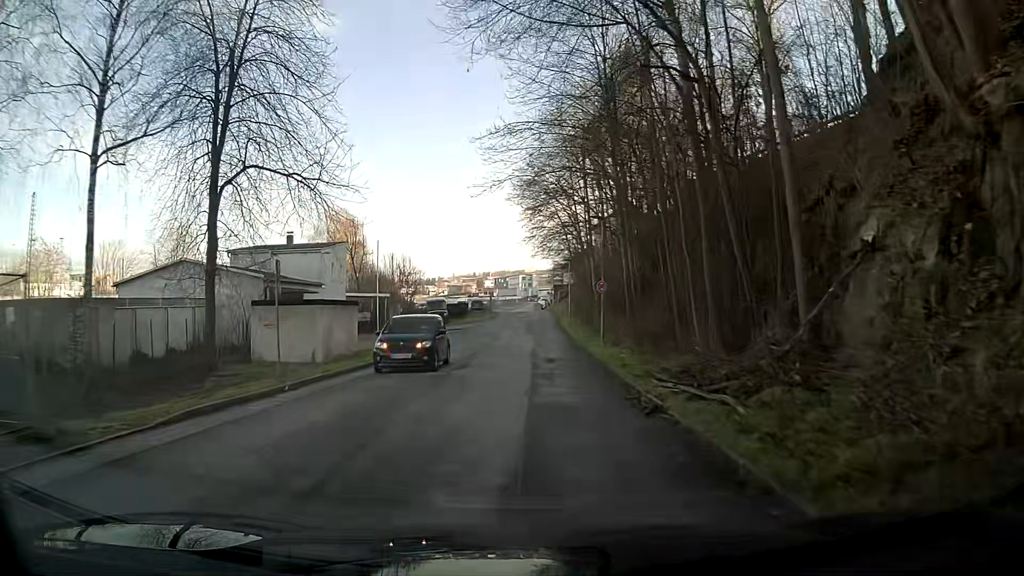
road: tertiary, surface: asphalt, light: Day
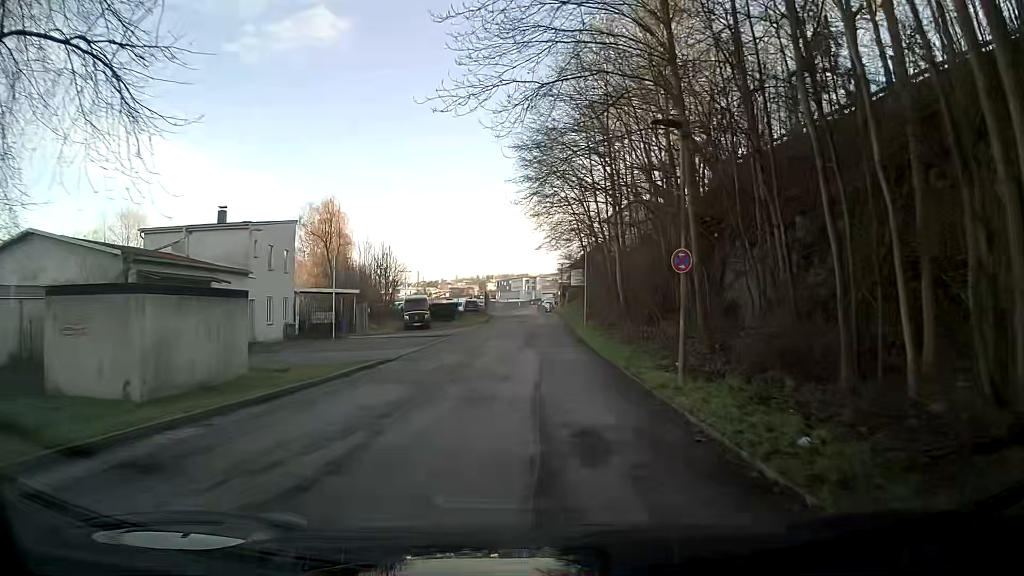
(+0.3, +12.9) m; +2°
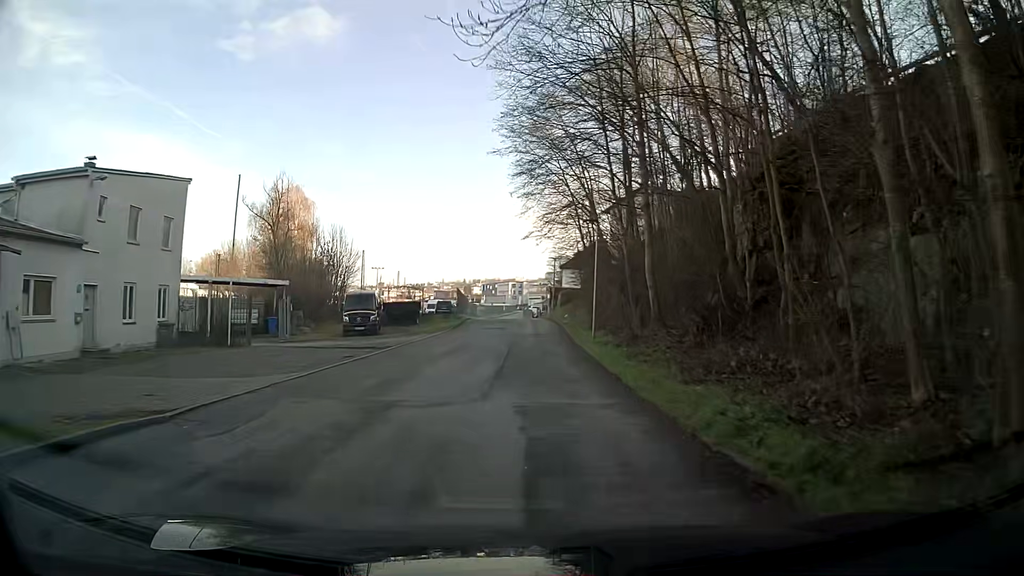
(+0.1, +13.2) m; +1°
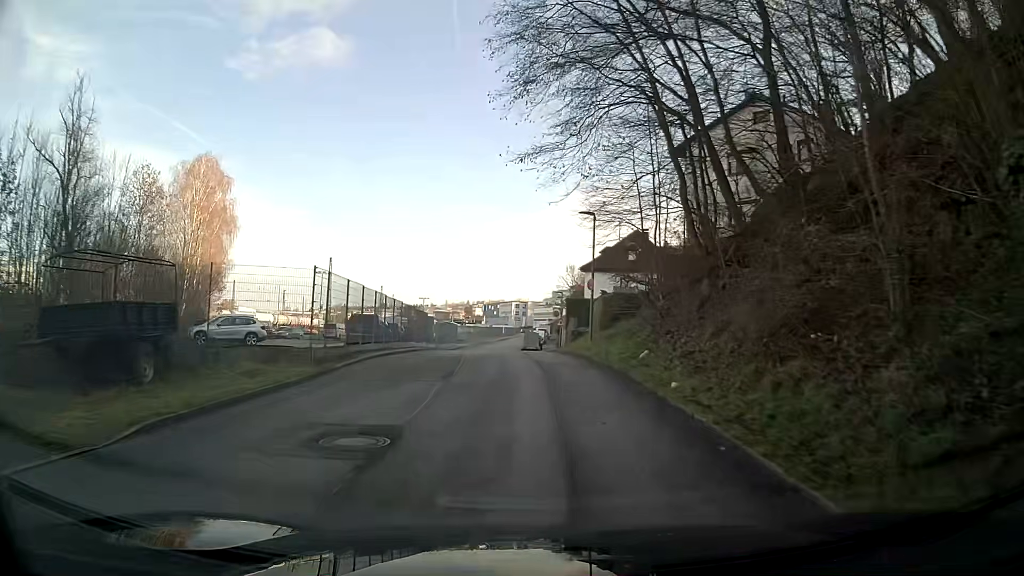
(-0.3, +33.0) m; -1°
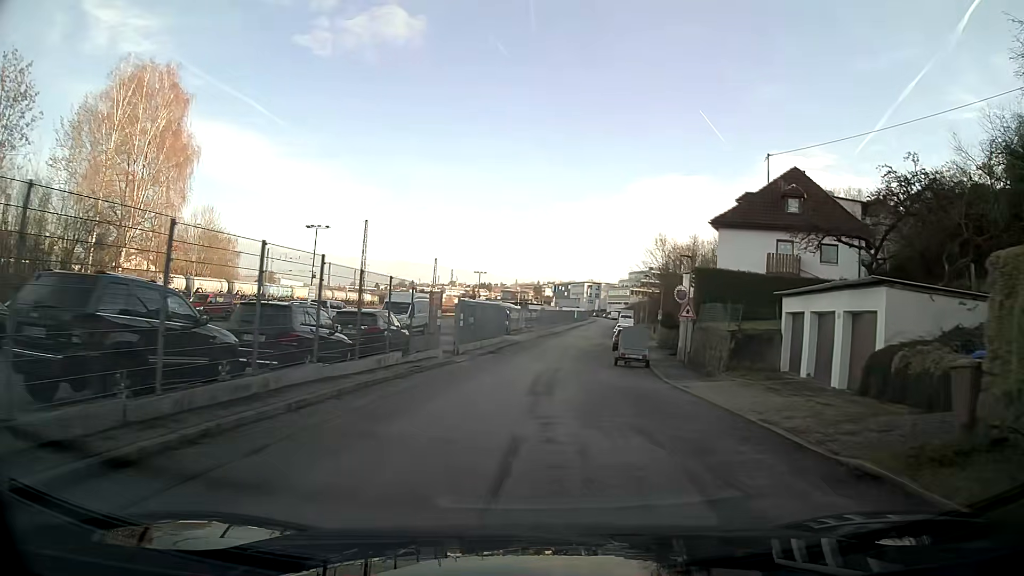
(-1.5, +25.9) m; -6°
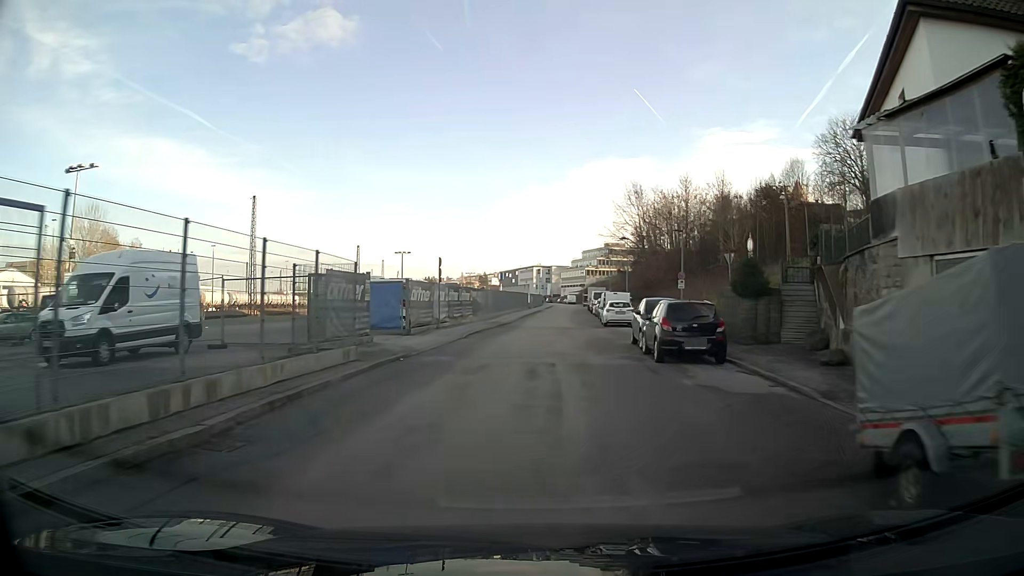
(+1.2, +27.0) m; +5°
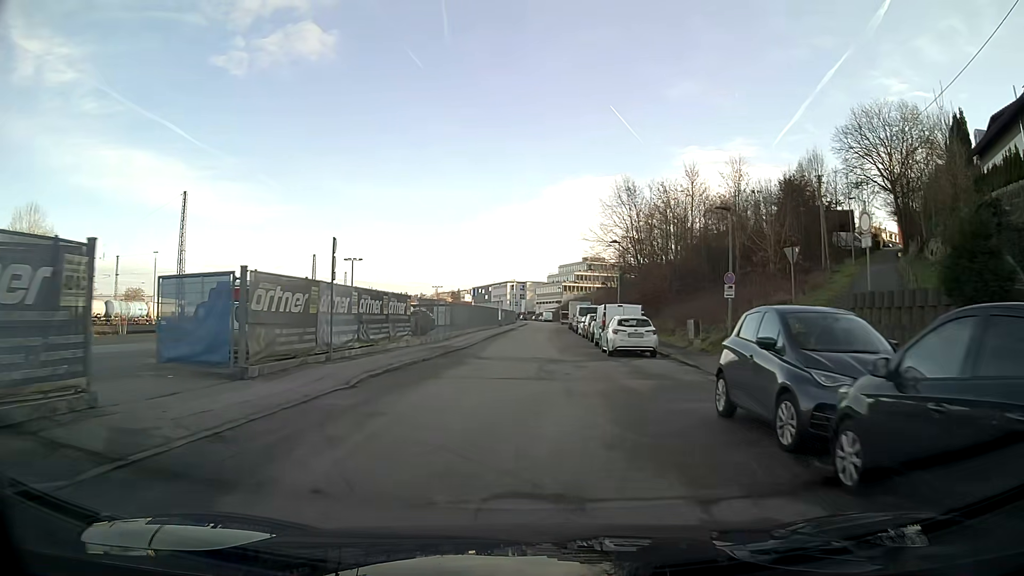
(+0.2, +13.5) m; +2°
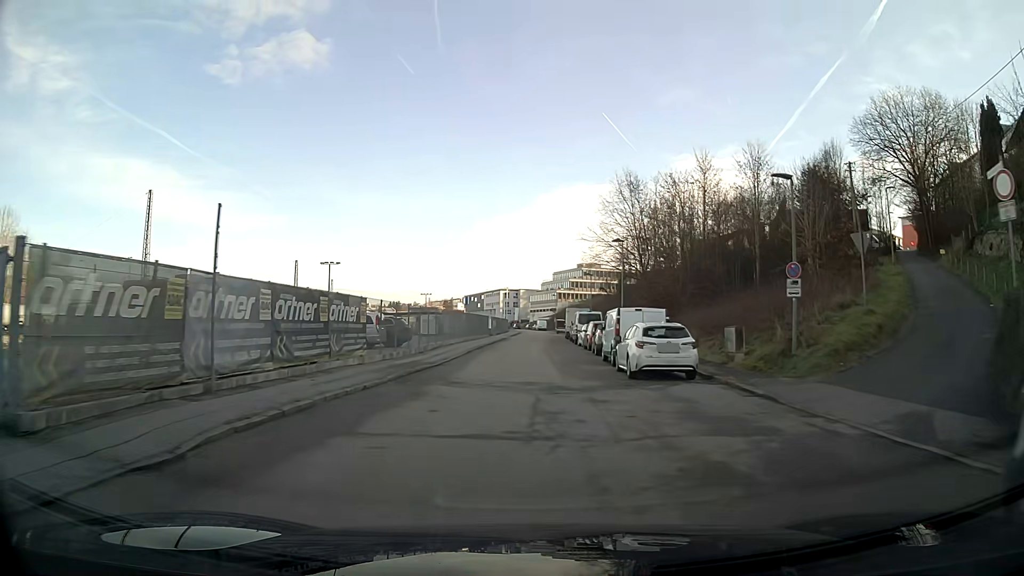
(0.0, +6.7) m; 0°
